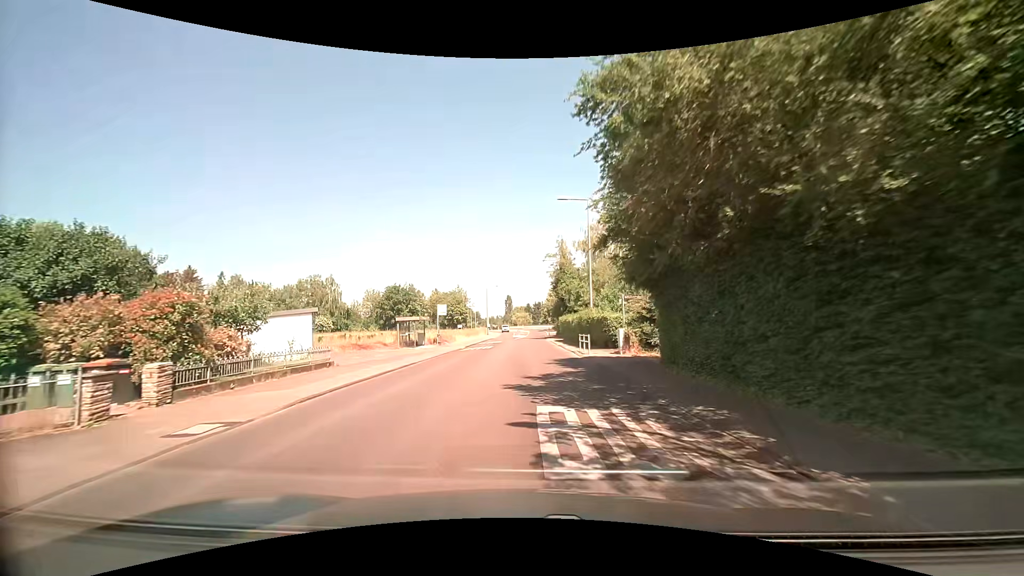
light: Day
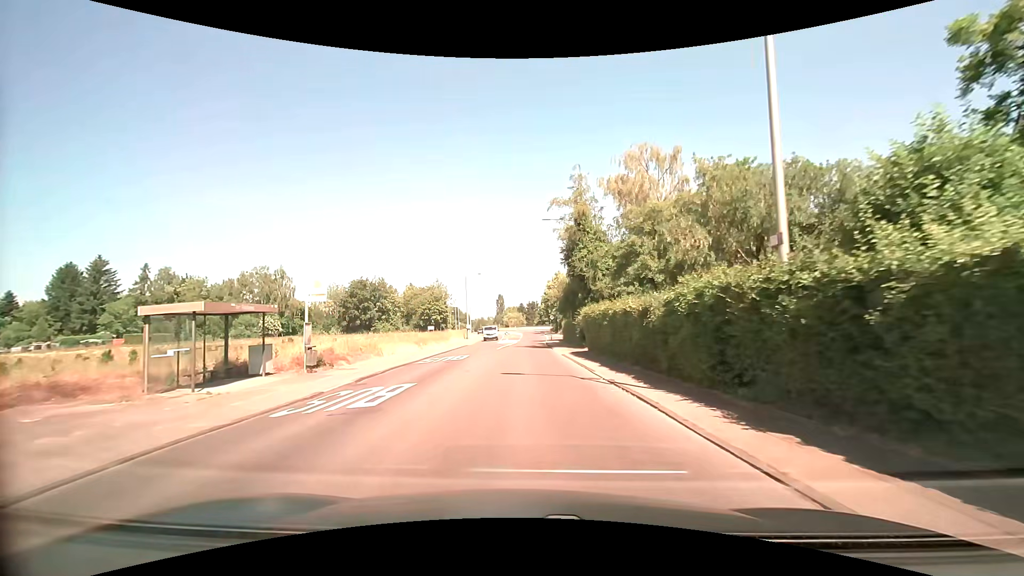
(+0.1, +26.0) m; +1°
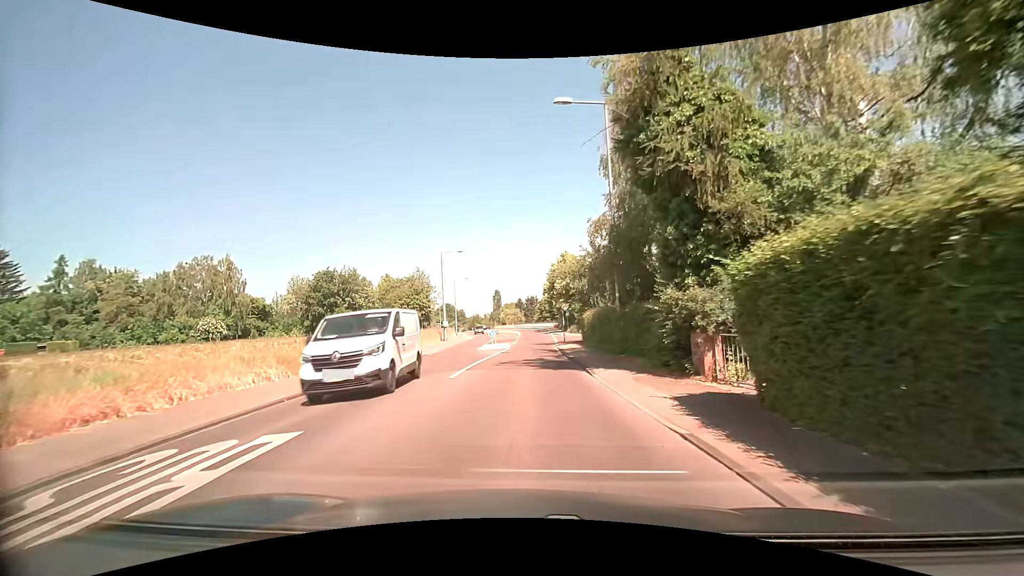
(0.0, +21.1) m; 0°
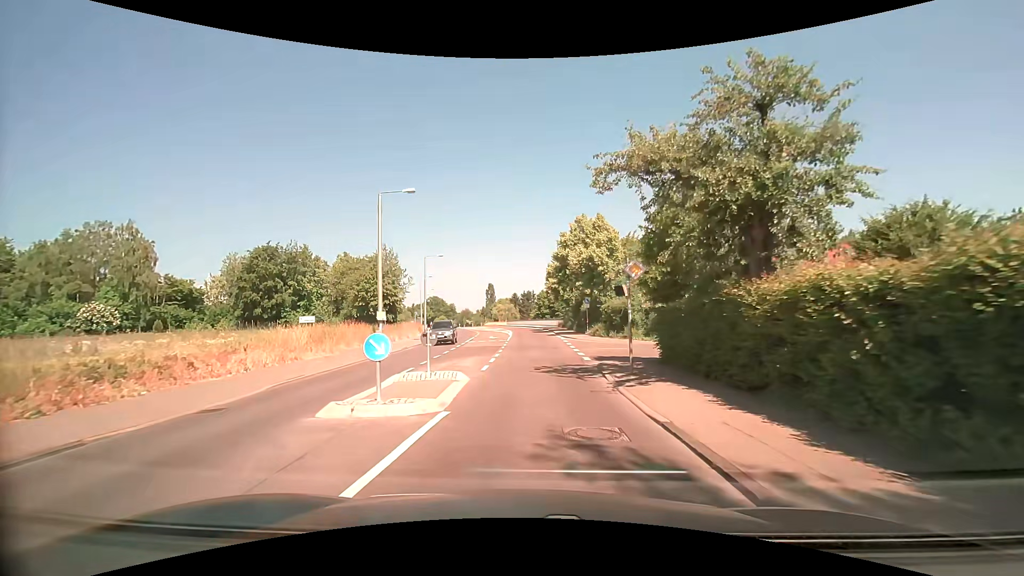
(-0.1, +23.9) m; 0°
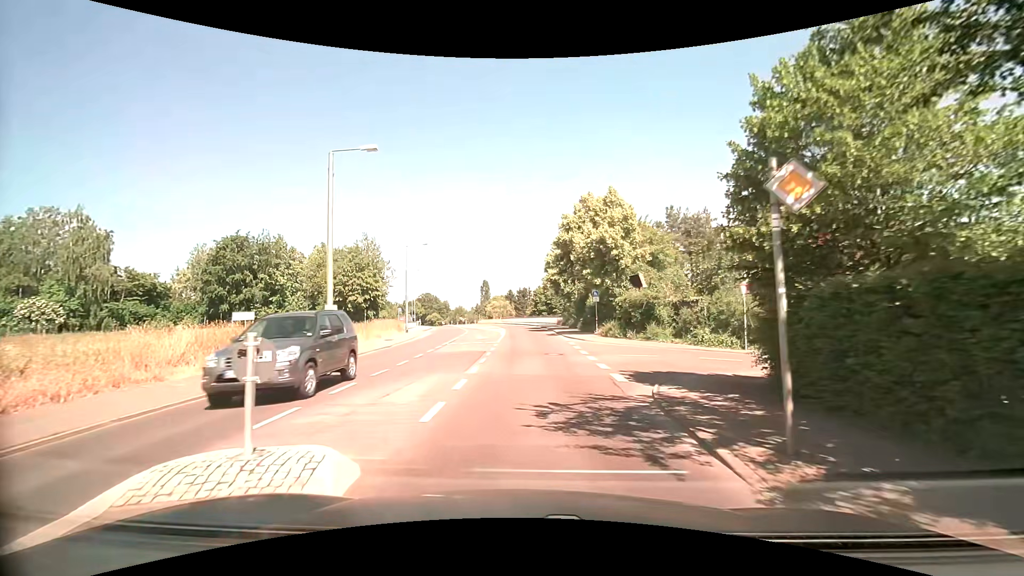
(0.0, +7.6) m; 0°
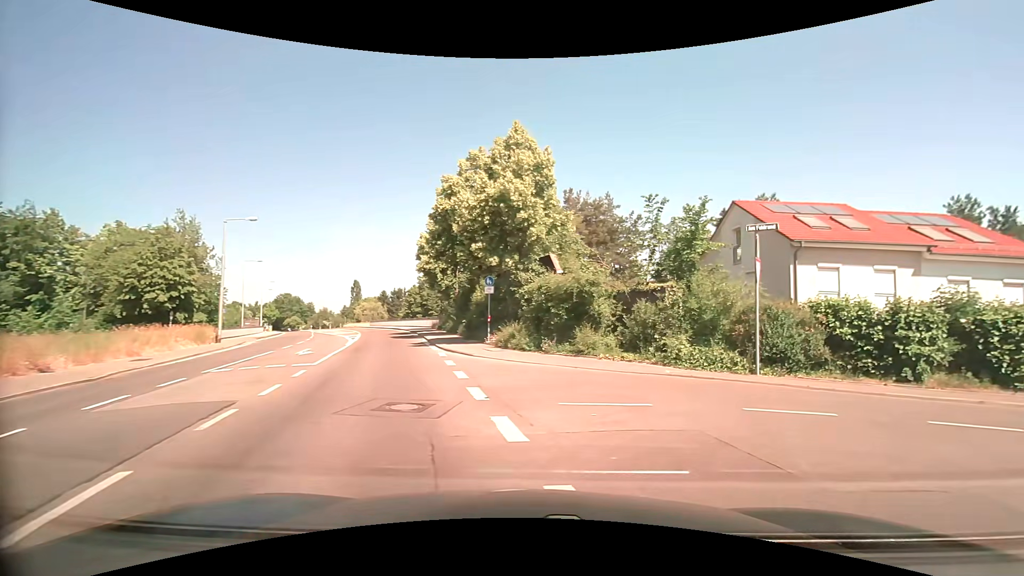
(+0.6, +11.9) m; +12°
